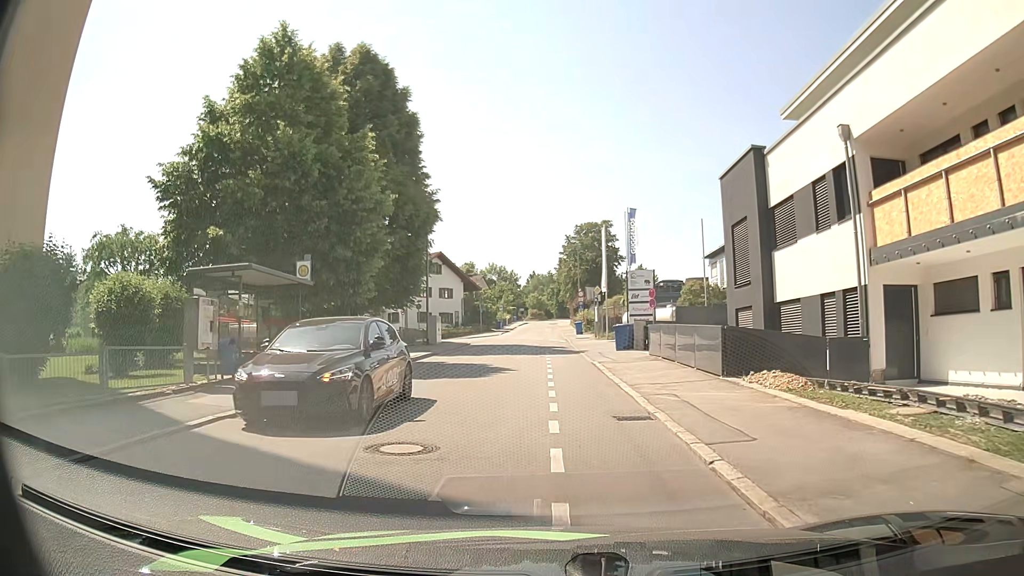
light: Day
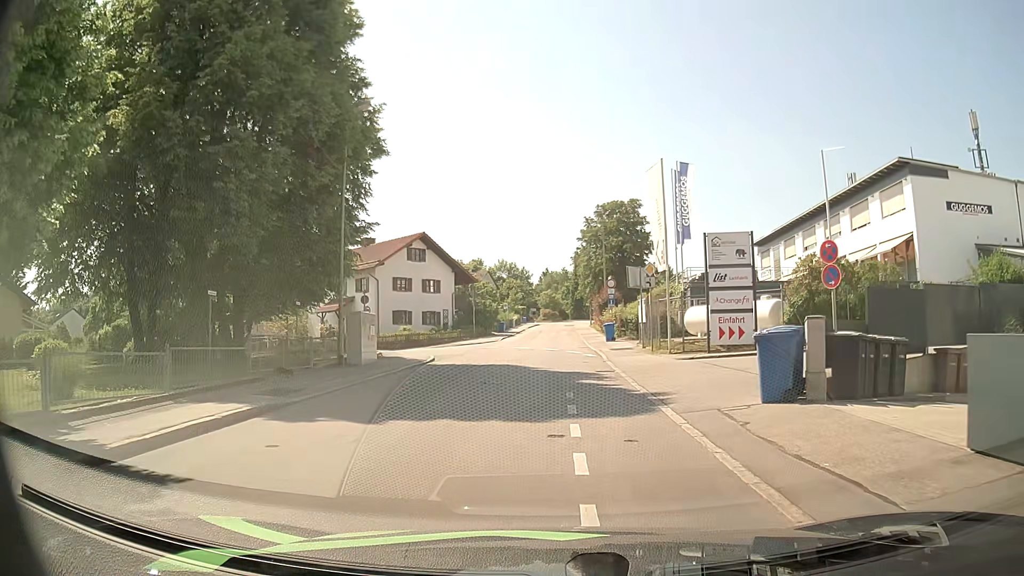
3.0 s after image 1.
(0.0, +17.8) m; -1°
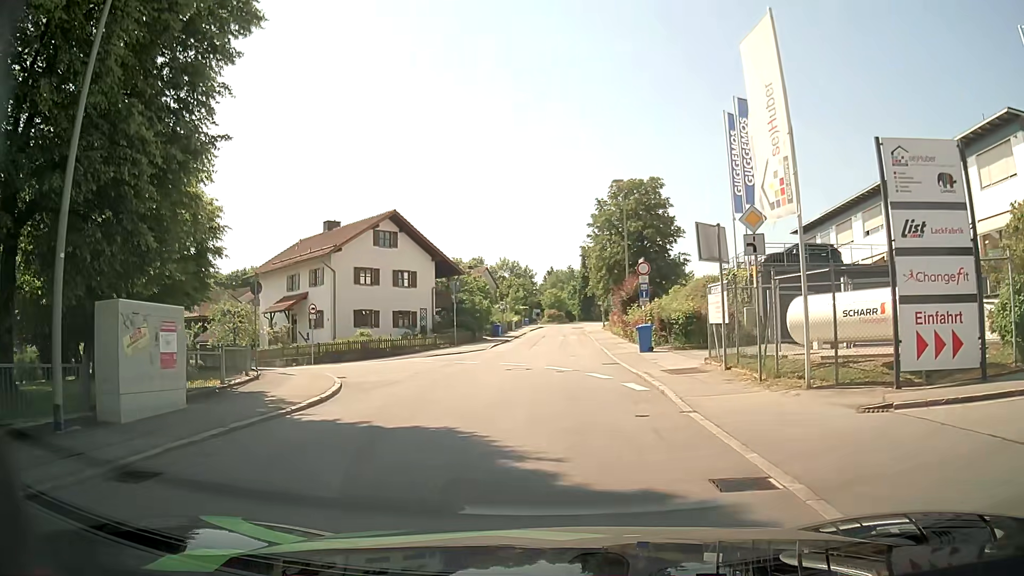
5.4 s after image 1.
(-0.1, +12.8) m; 0°
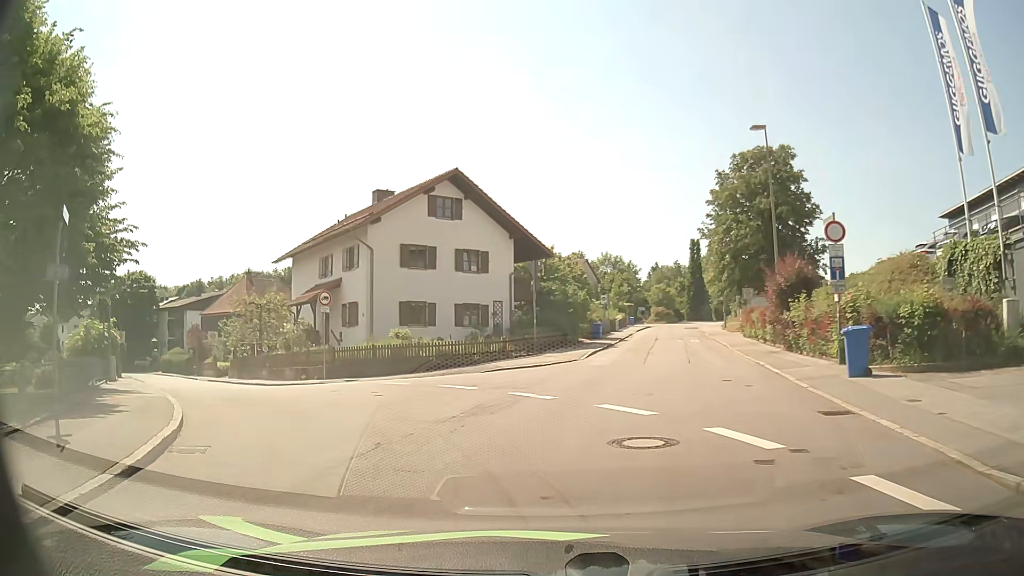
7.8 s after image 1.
(-0.5, +12.2) m; -10°
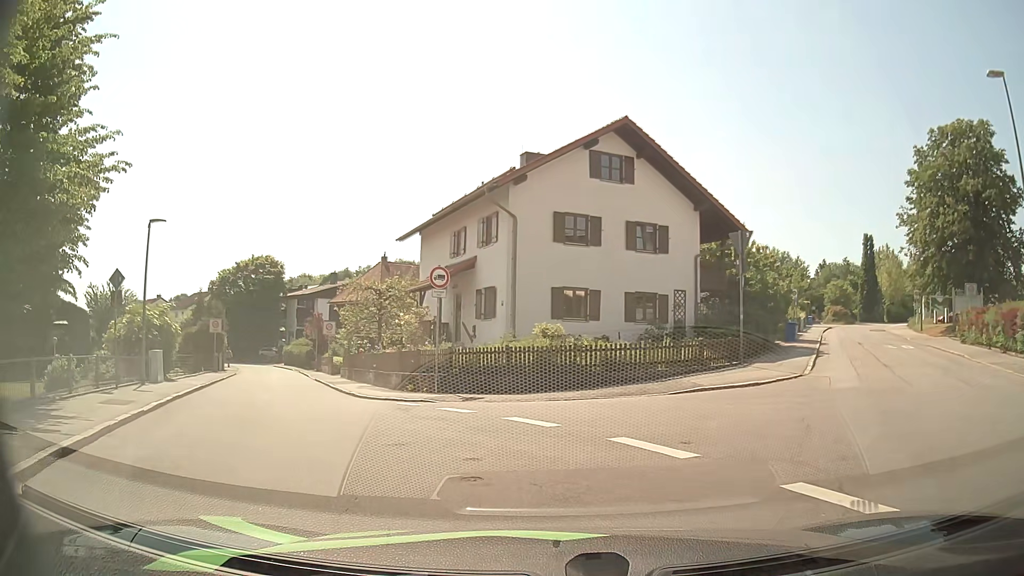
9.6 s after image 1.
(-0.9, +8.0) m; -12°
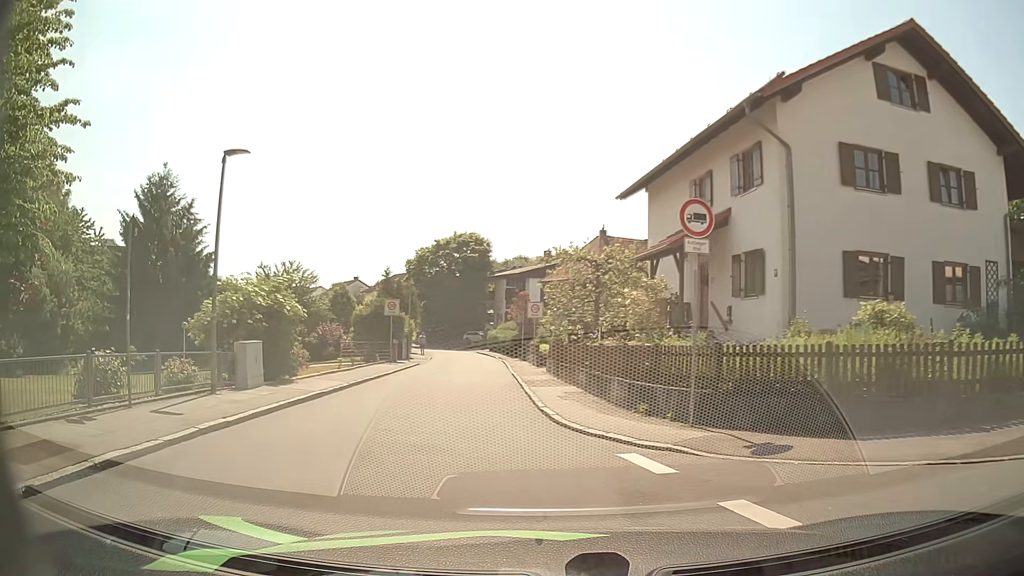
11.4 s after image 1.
(-1.2, +8.0) m; -19°
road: residential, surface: asphalt
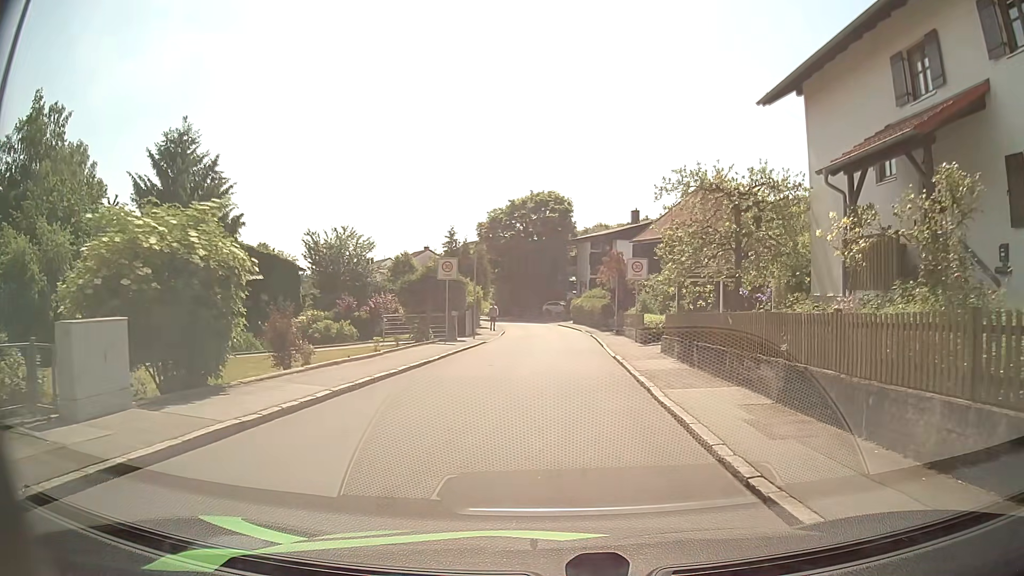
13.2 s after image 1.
(-1.0, +9.1) m; -7°
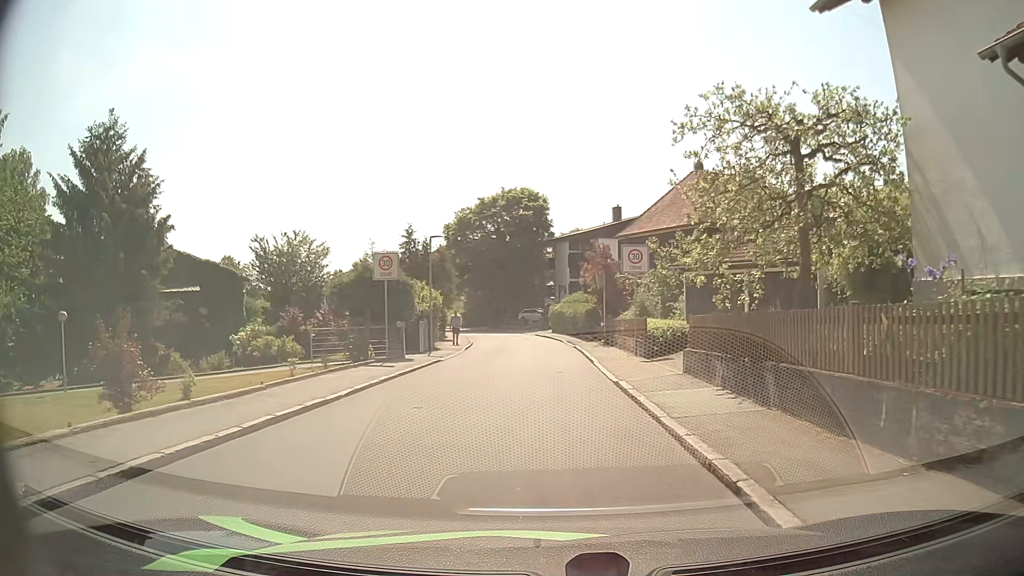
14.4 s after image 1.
(+0.1, +7.0) m; +1°
(0, +10) (0, +20) (0, +30) (-1, +40) (-2, +50) (-4, +60) (-8, +69) (-12, +78) (-18, +86) (-23, +94) m
